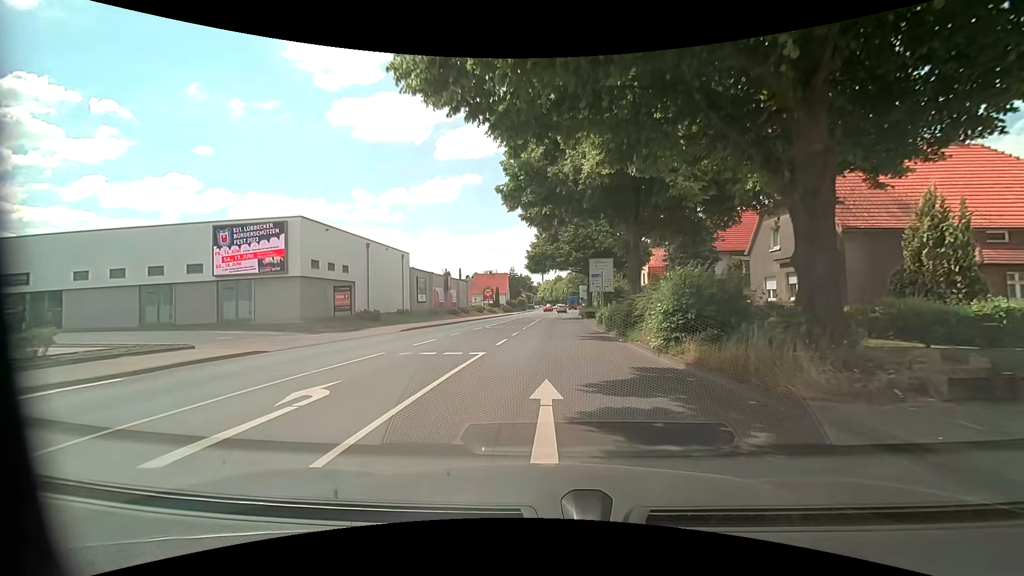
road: primary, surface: asphalt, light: Day
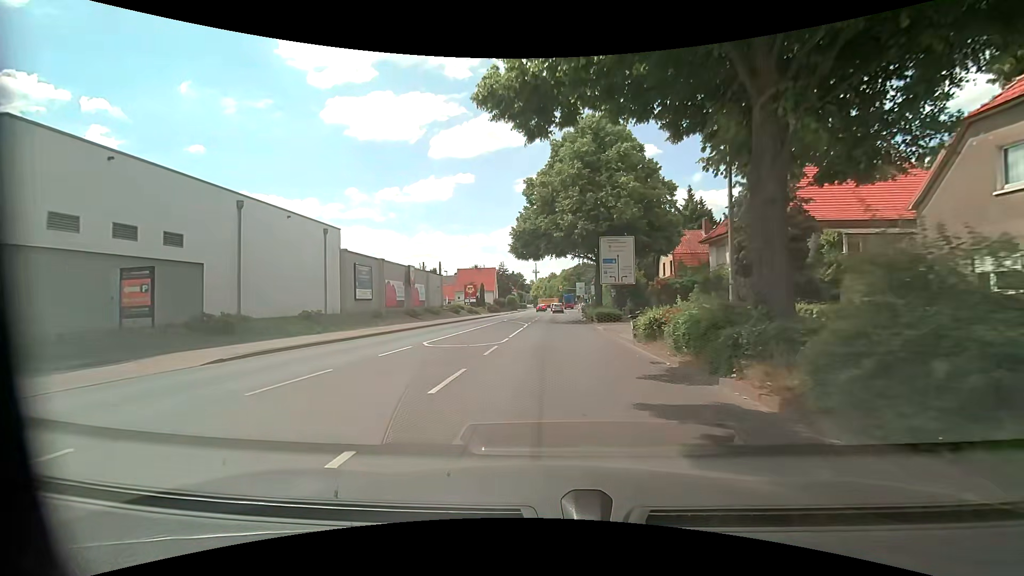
(+0.1, +16.2) m; +1°
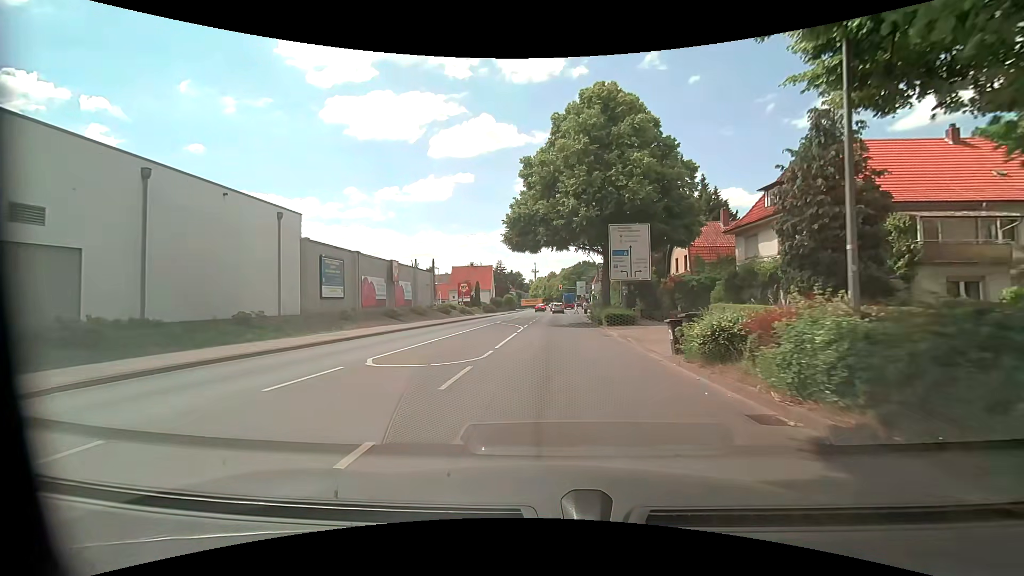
(0.0, +5.7) m; -1°
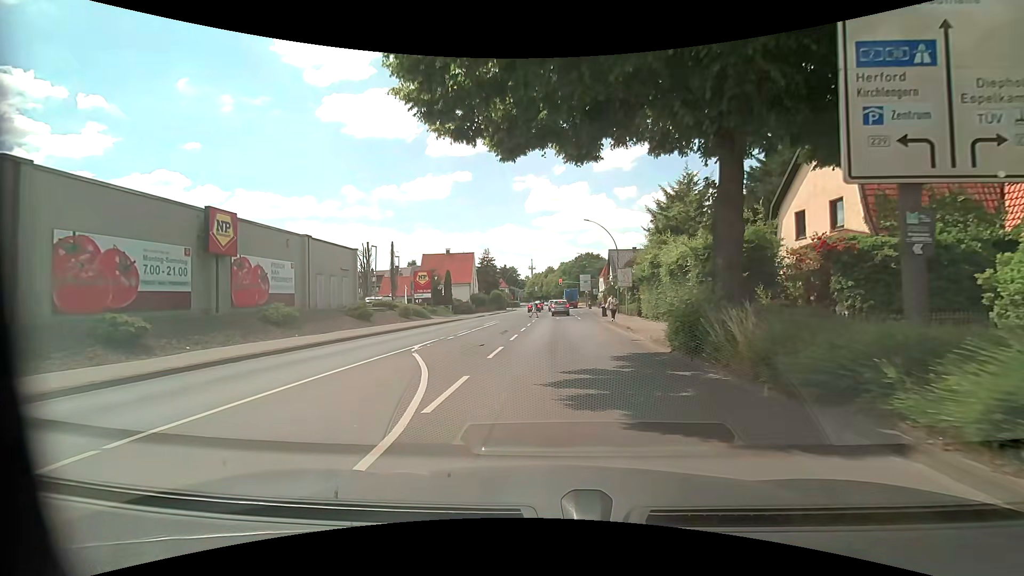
(+0.4, +24.5) m; +1°
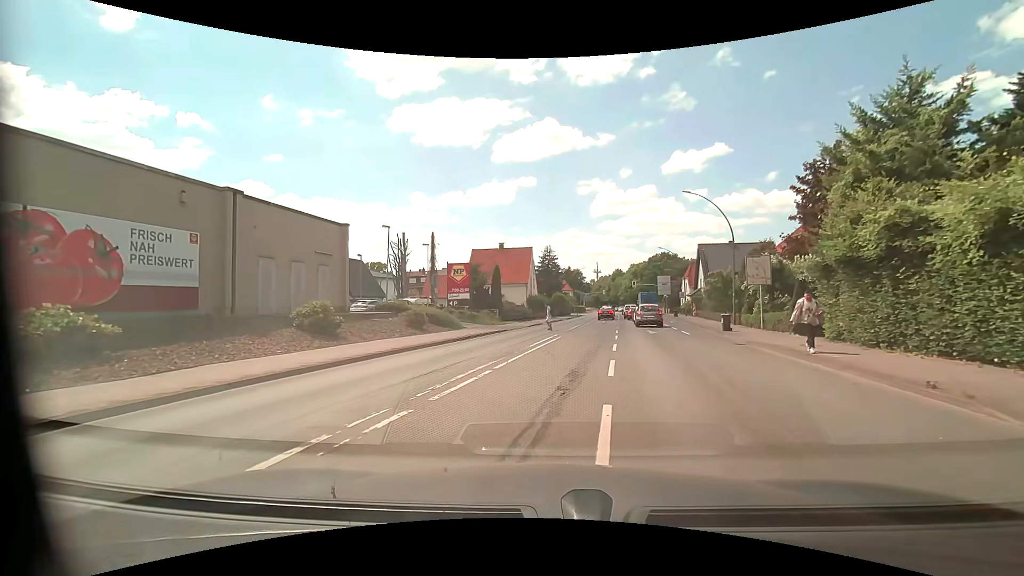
(-0.9, +14.1) m; -8°
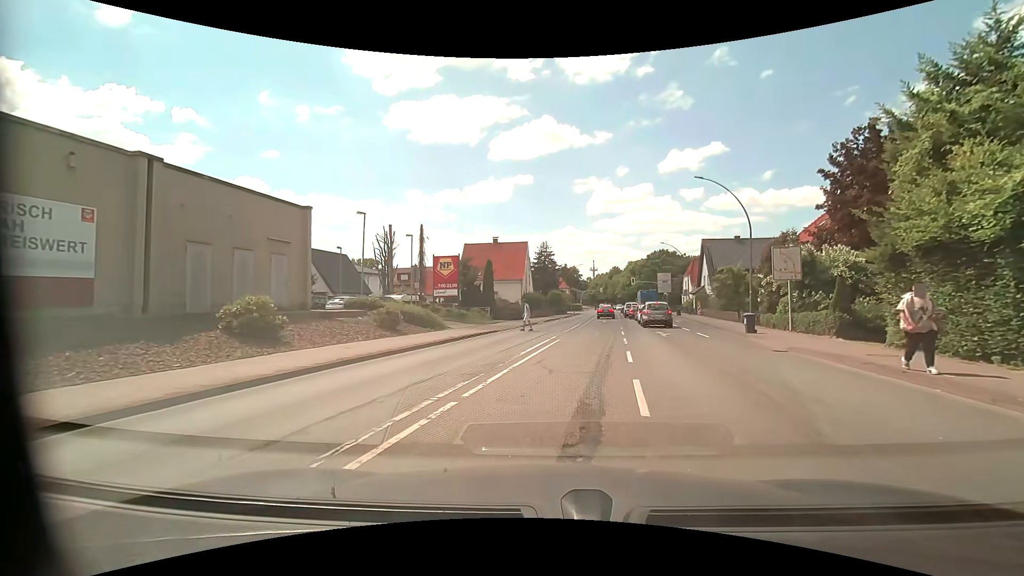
(0.0, +3.8) m; +1°
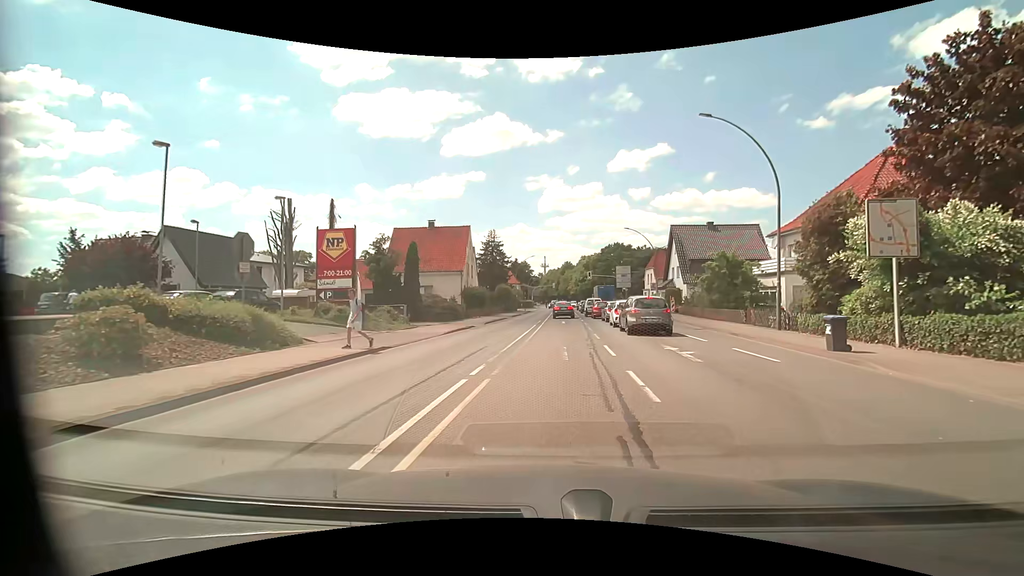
(+0.6, +11.4) m; +6°
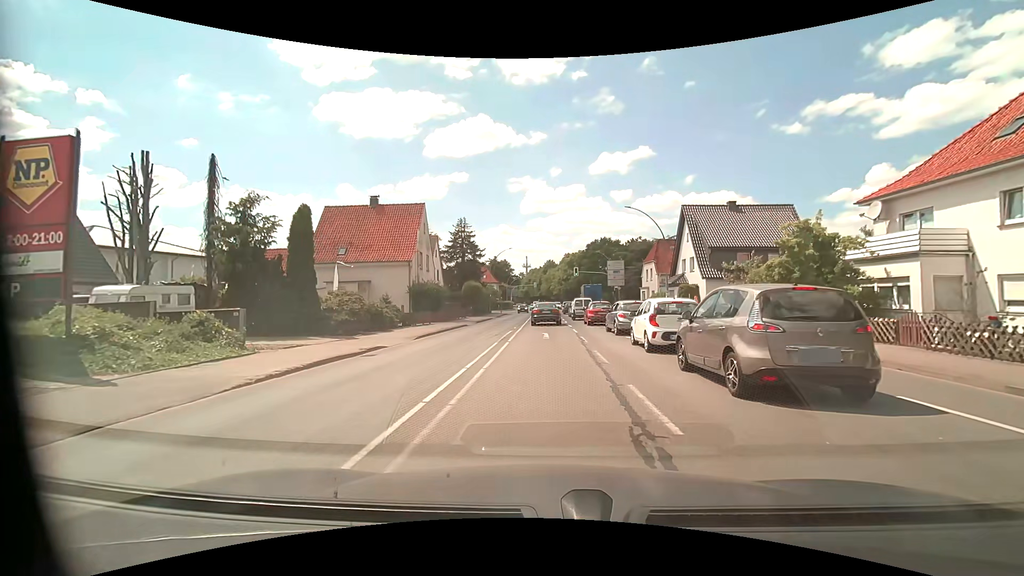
(+0.4, +13.6) m; +2°
(0, +10) (0, +20) (0, +30) (0, +40) (0, +50) (0, +60) (0, +70) (0, +80) (0, +90) (0, +100) m
